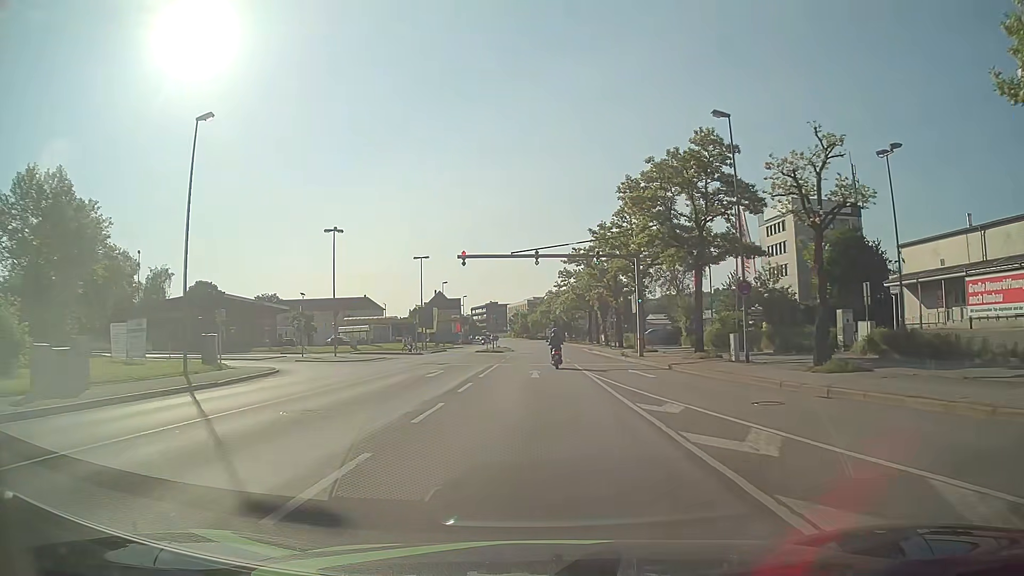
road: primary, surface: asphalt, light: Day
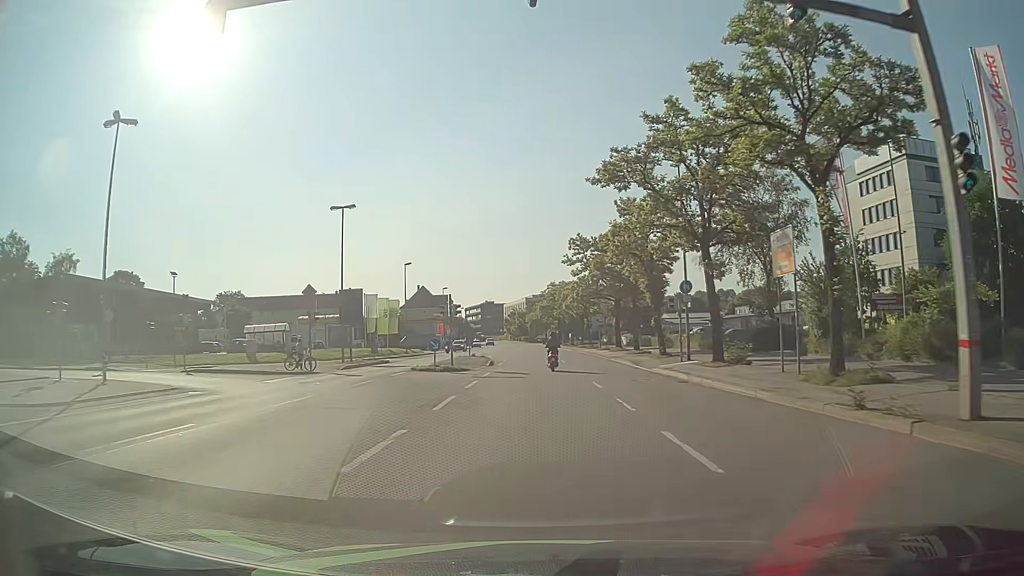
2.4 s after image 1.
(-0.1, +30.6) m; 0°
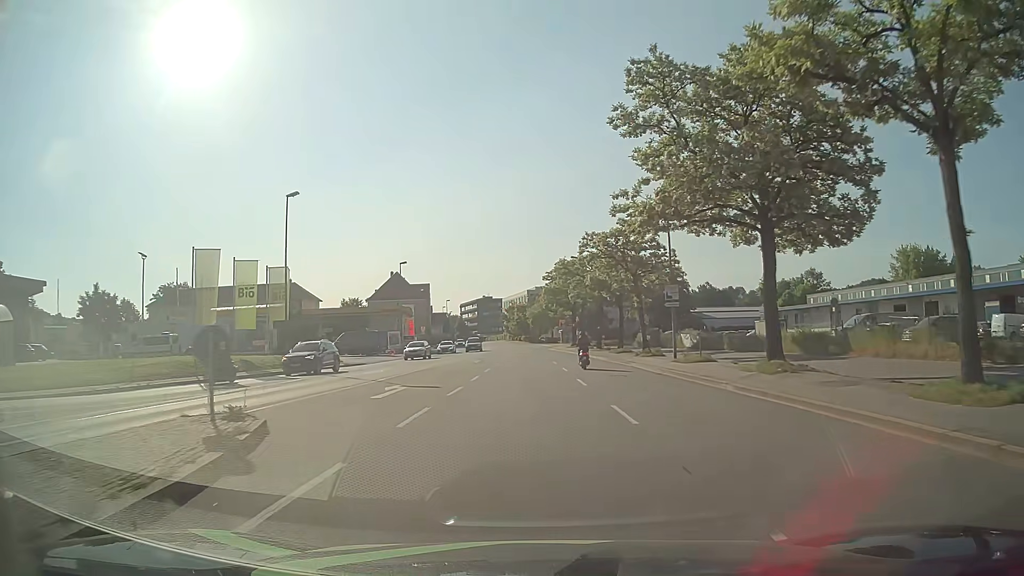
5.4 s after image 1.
(0.0, +38.1) m; 0°
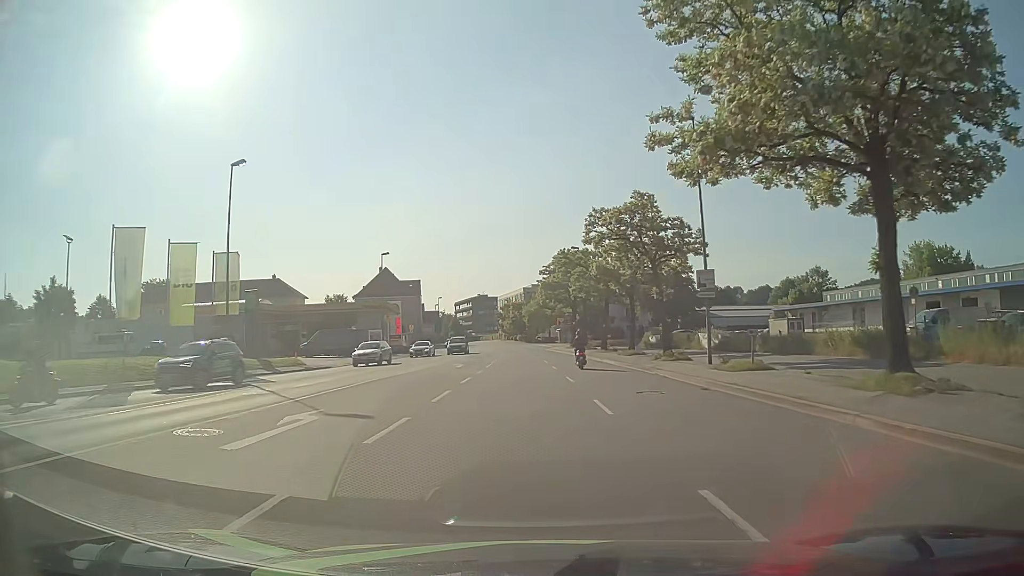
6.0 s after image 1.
(0.0, +7.6) m; 0°
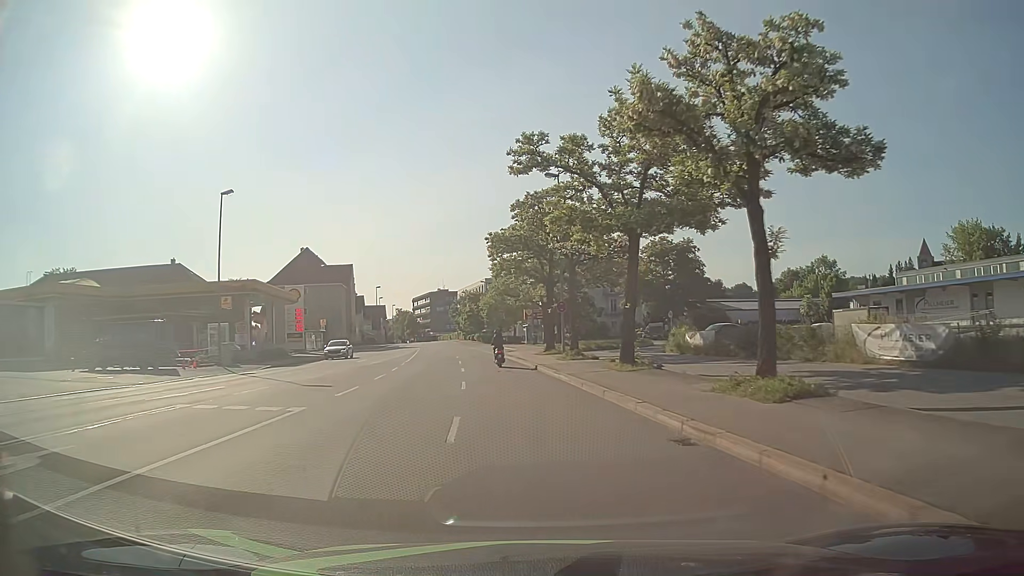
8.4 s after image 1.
(+1.7, +30.3) m; +4°
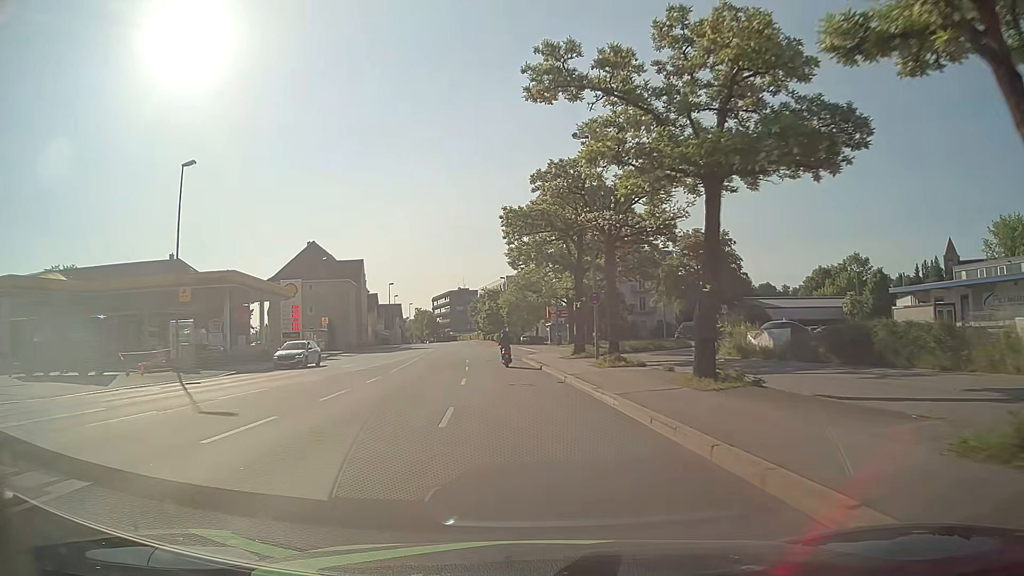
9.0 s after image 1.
(-0.1, +7.6) m; -2°
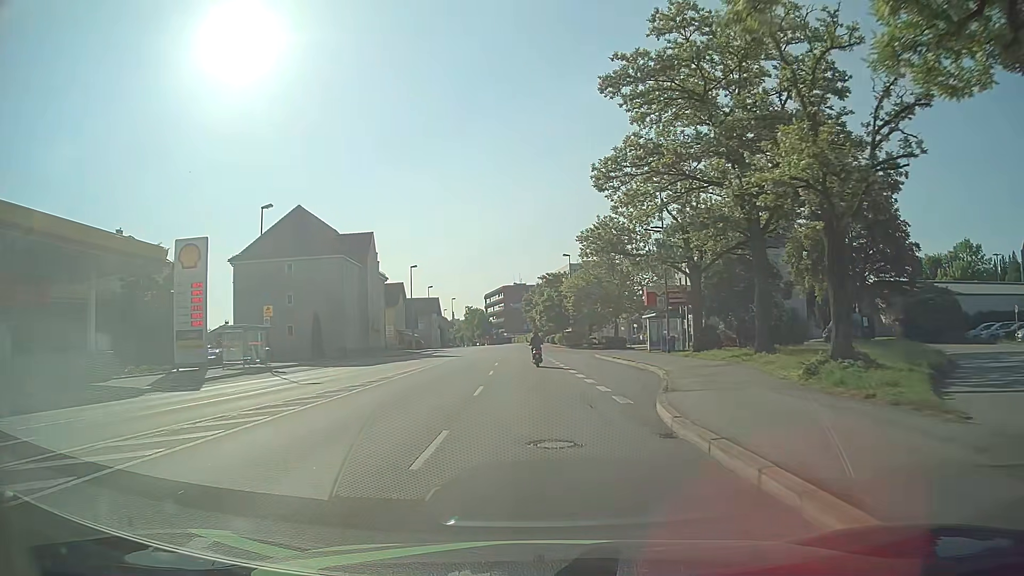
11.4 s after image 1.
(-1.7, +30.3) m; -6°
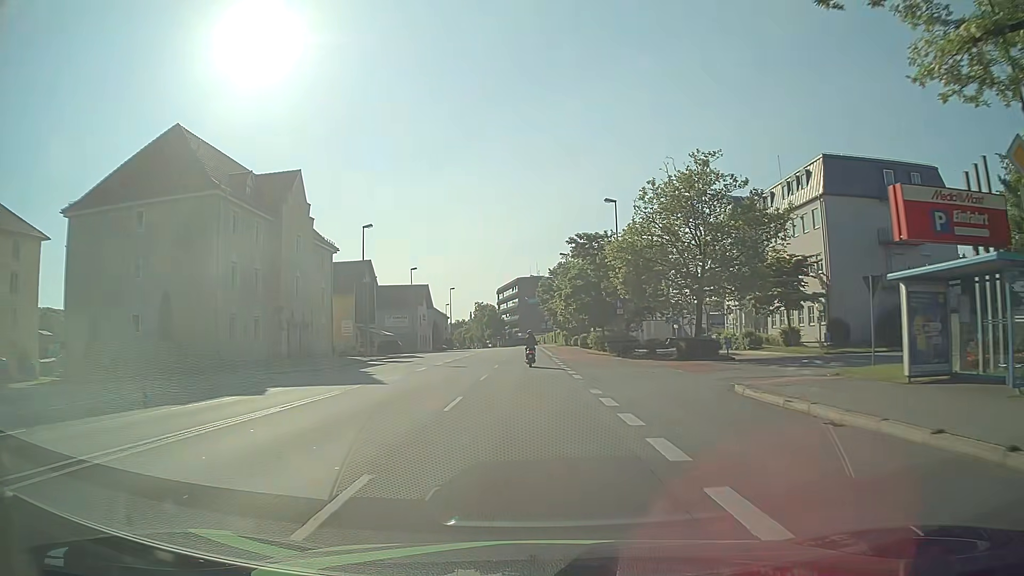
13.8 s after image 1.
(0.0, +30.4) m; -1°
(0, +10) (0, +20) (0, +30) (0, +40) (0, +50) (-1, +60) (-1, +70) (-1, +80) (-1, +90) (-1, +100) m
